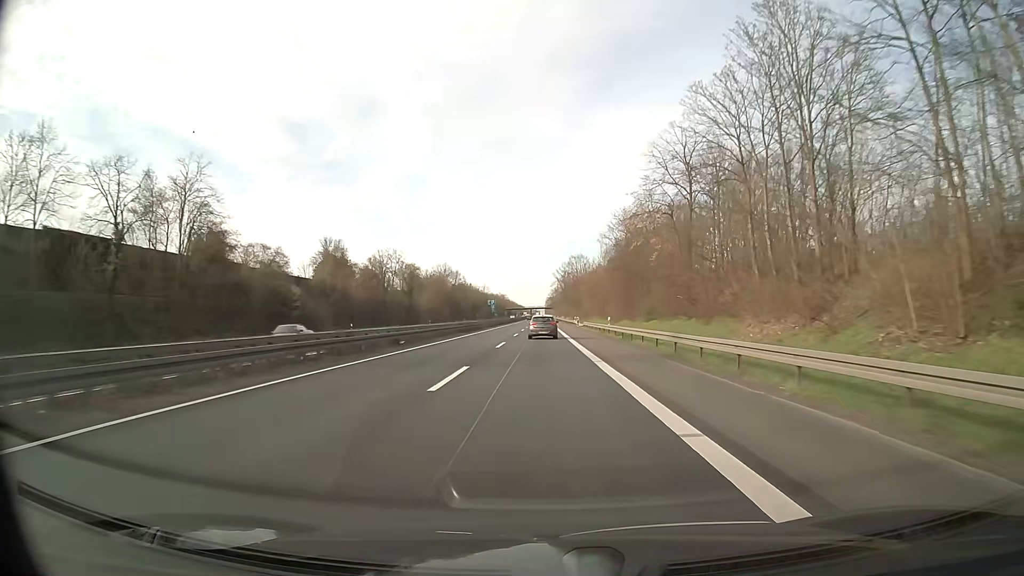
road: trunk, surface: asphalt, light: Day
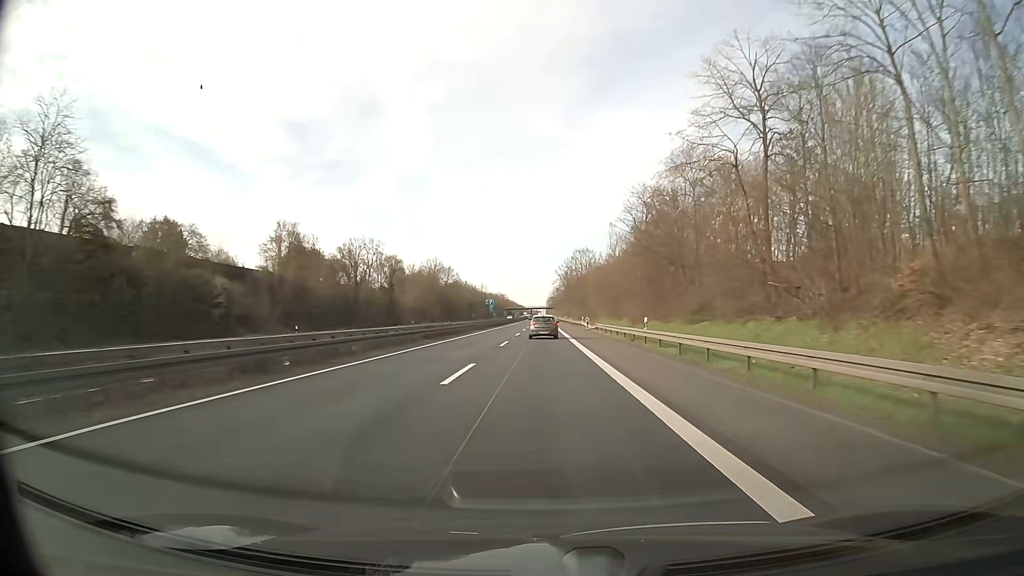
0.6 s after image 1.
(0.0, +16.7) m; 0°
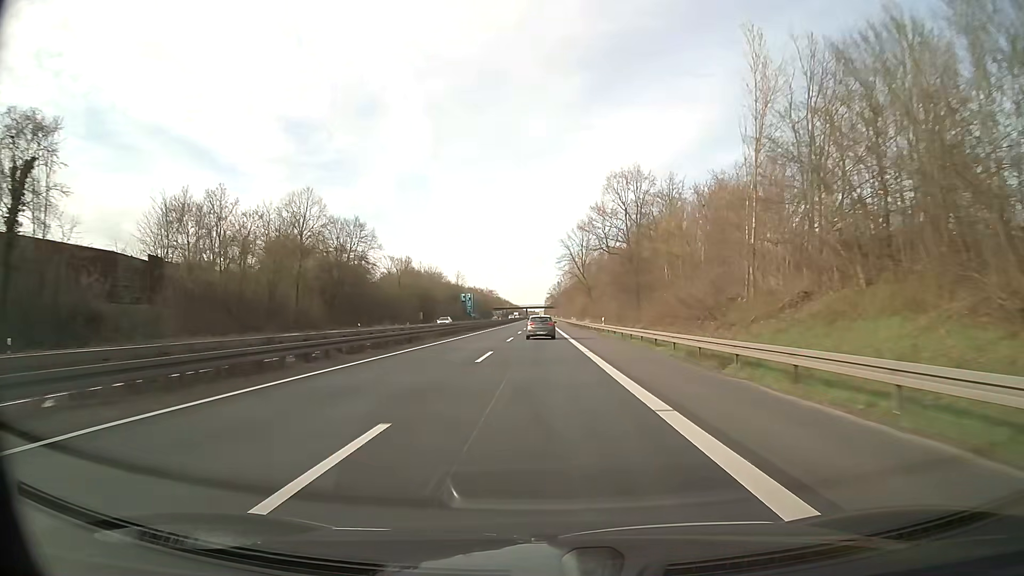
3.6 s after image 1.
(+0.2, +83.4) m; 0°
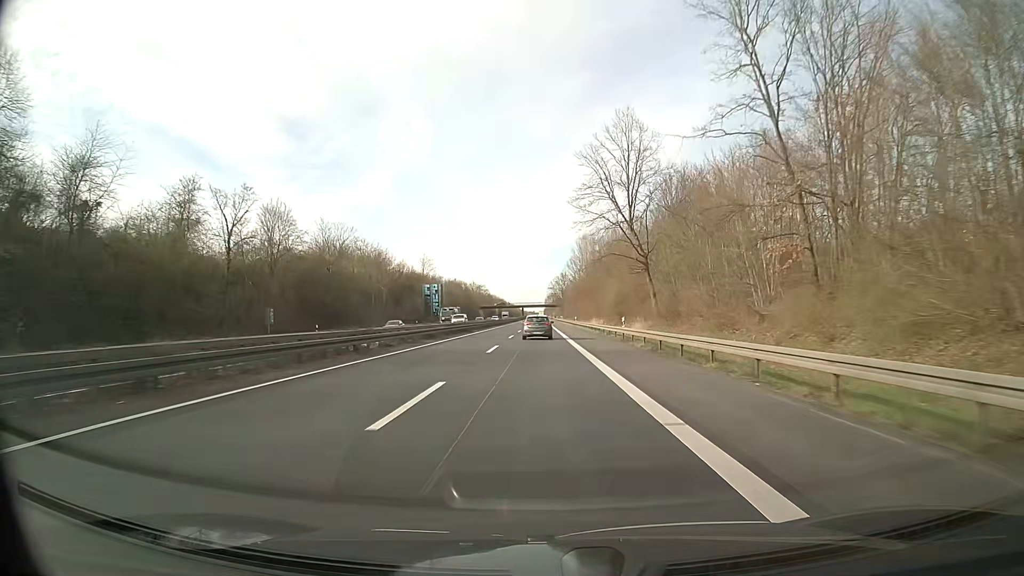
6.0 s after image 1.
(0.0, +66.6) m; 0°
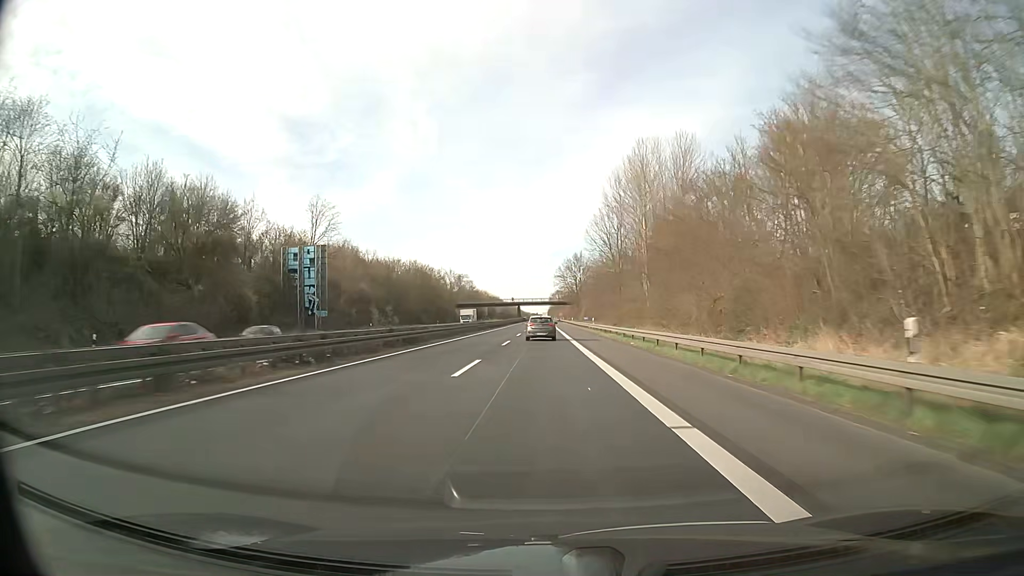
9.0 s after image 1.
(-0.3, +82.6) m; 0°
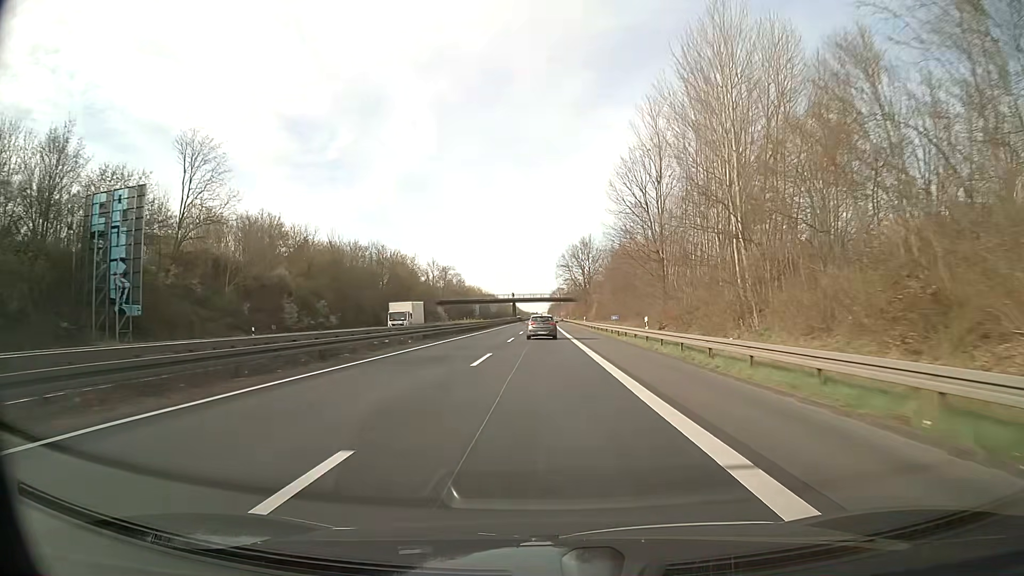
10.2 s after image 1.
(0.0, +32.8) m; 0°
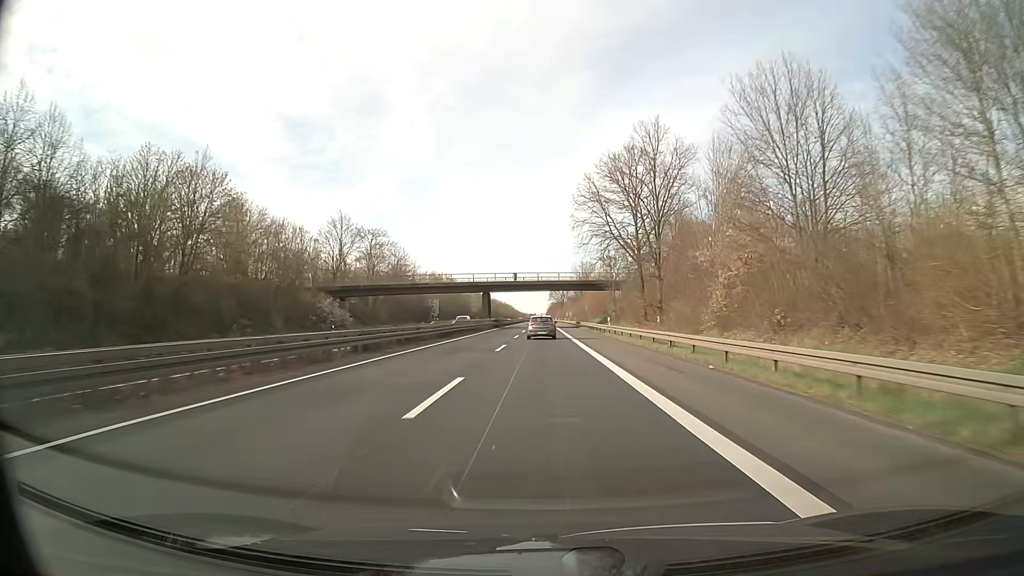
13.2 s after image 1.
(+0.2, +81.8) m; 0°
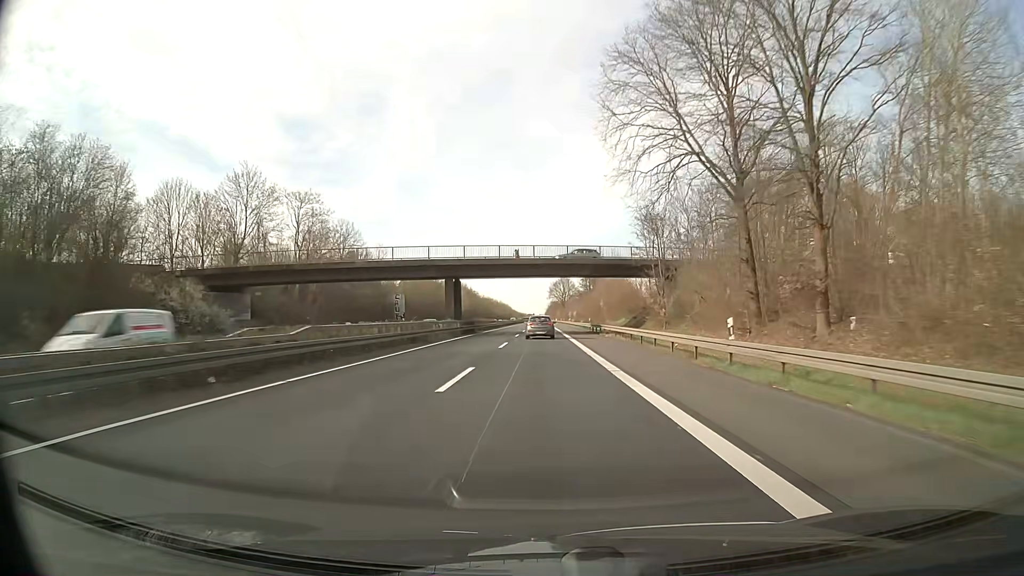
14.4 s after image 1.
(0.0, +32.8) m; 0°
(0, +10) (0, +20) (0, +30) (0, +40) (0, +50) (0, +60) (0, +70) (0, +80) (0, +90) (0, +100) m
